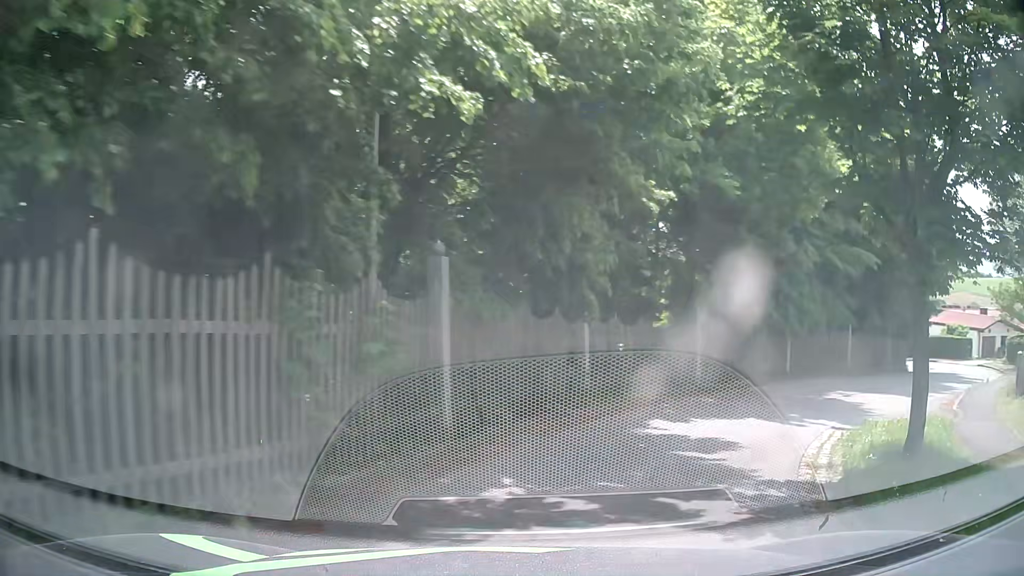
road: residential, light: Day
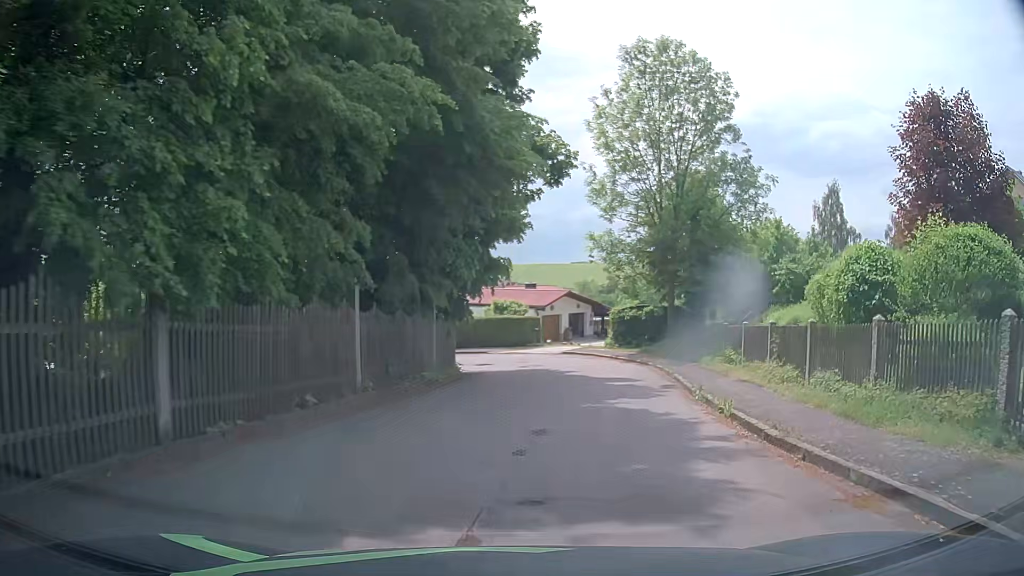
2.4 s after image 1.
(+6.6, +15.3) m; +43°
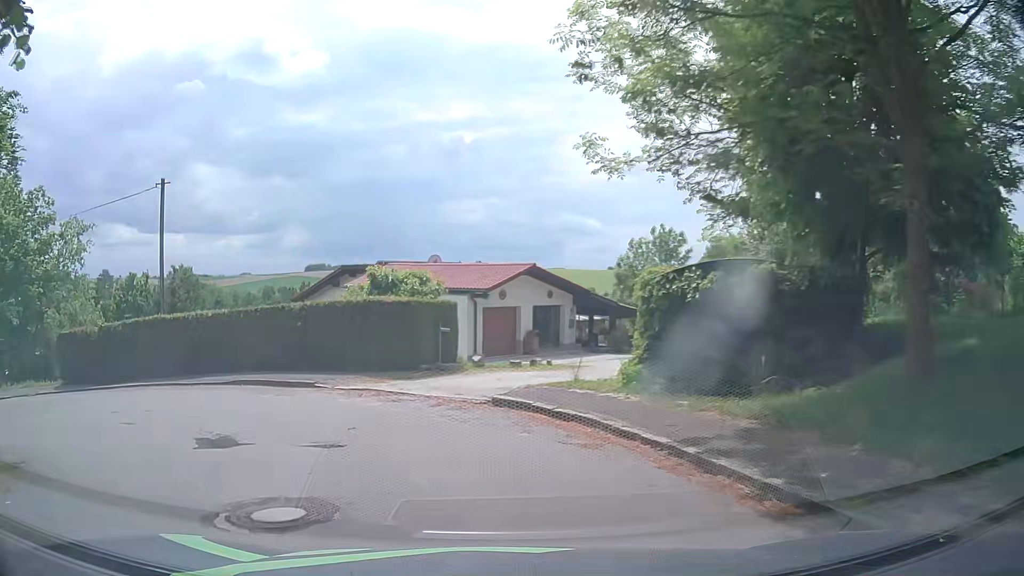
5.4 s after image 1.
(+3.2, +22.6) m; +4°
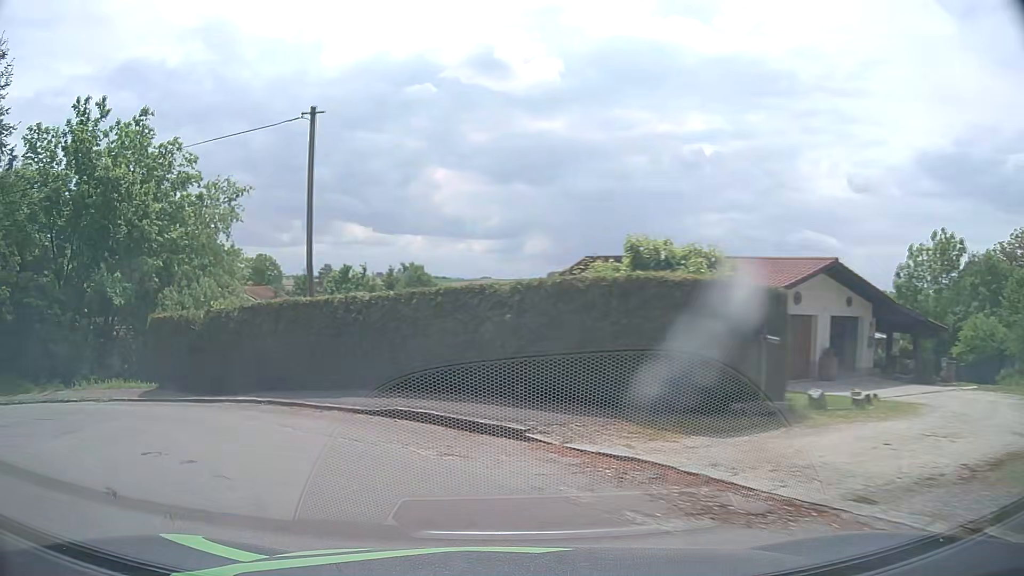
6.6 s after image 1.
(-1.0, +7.4) m; -18°
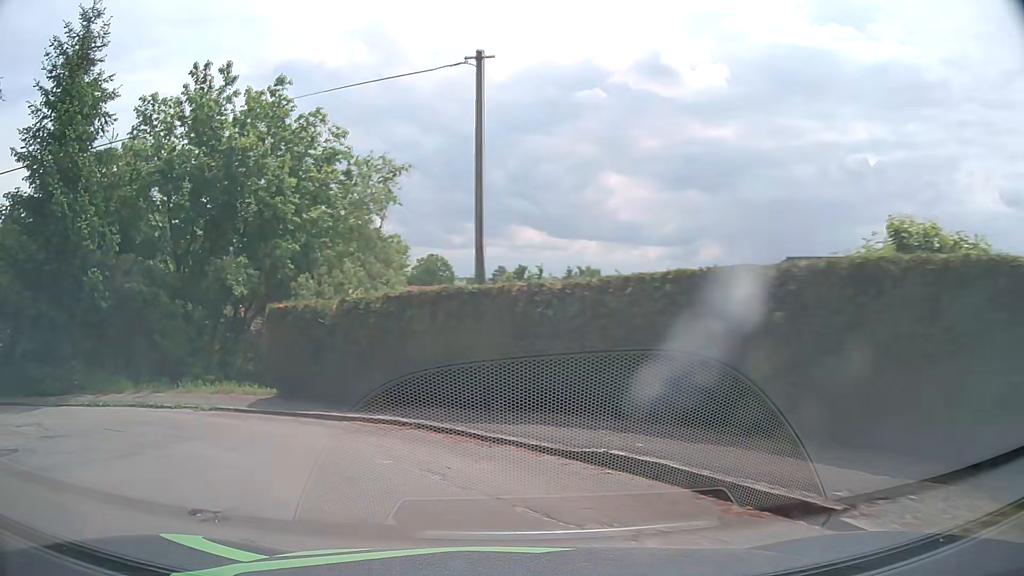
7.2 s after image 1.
(-0.5, +3.4) m; -14°
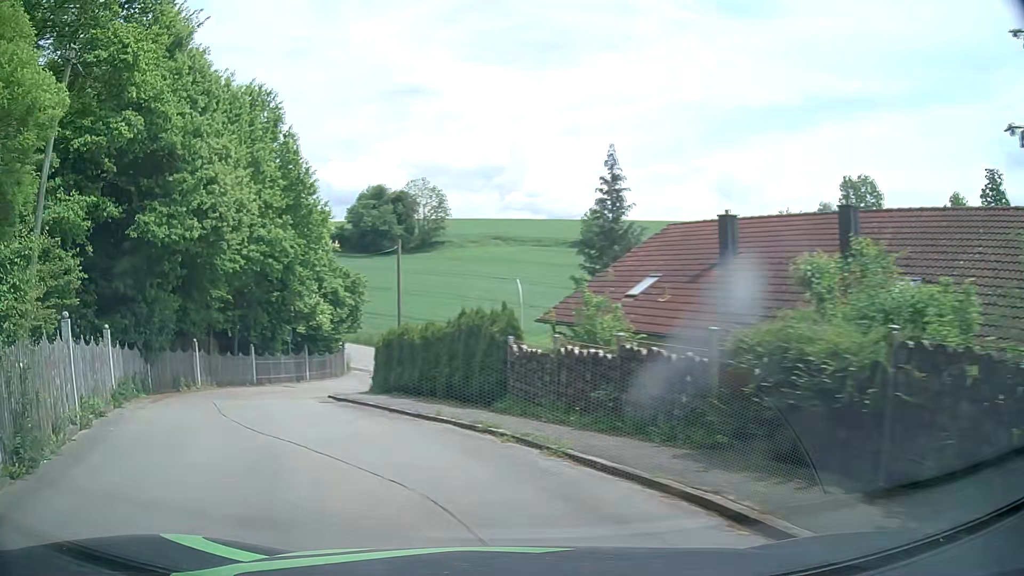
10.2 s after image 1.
(-11.3, +11.6) m; -84°
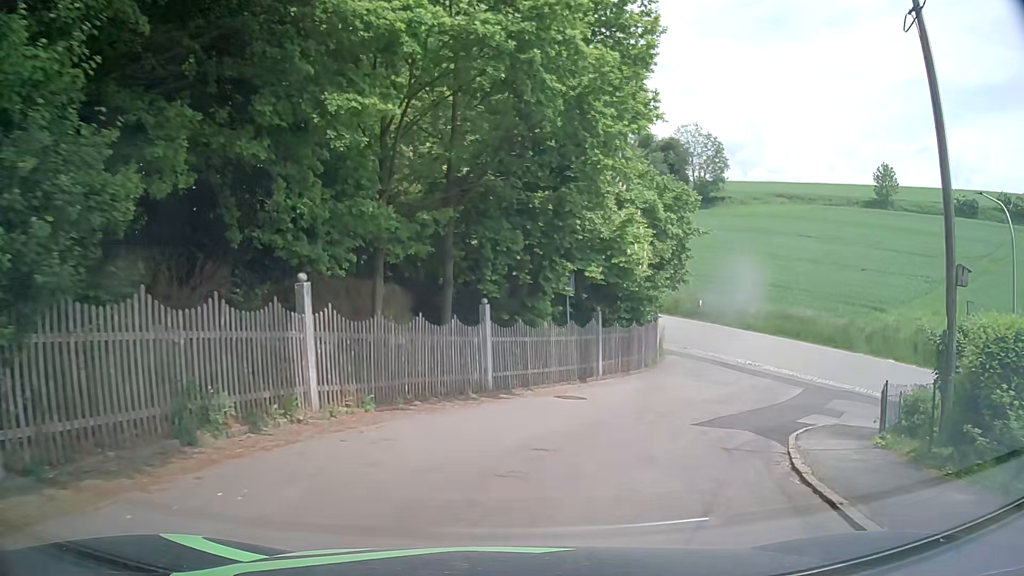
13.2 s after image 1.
(-7.2, +20.1) m; -23°
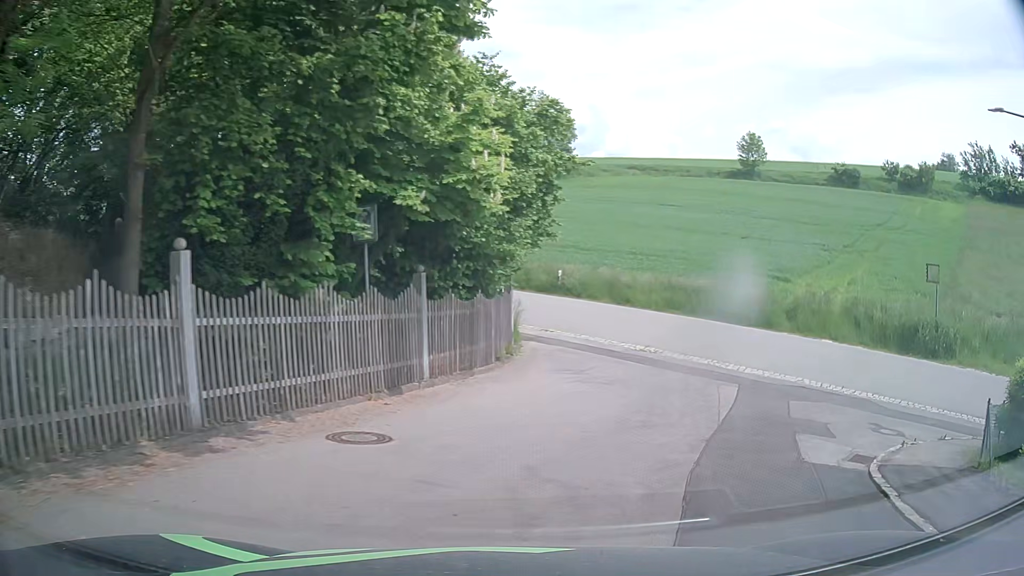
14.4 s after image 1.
(+0.9, +8.3) m; +14°
